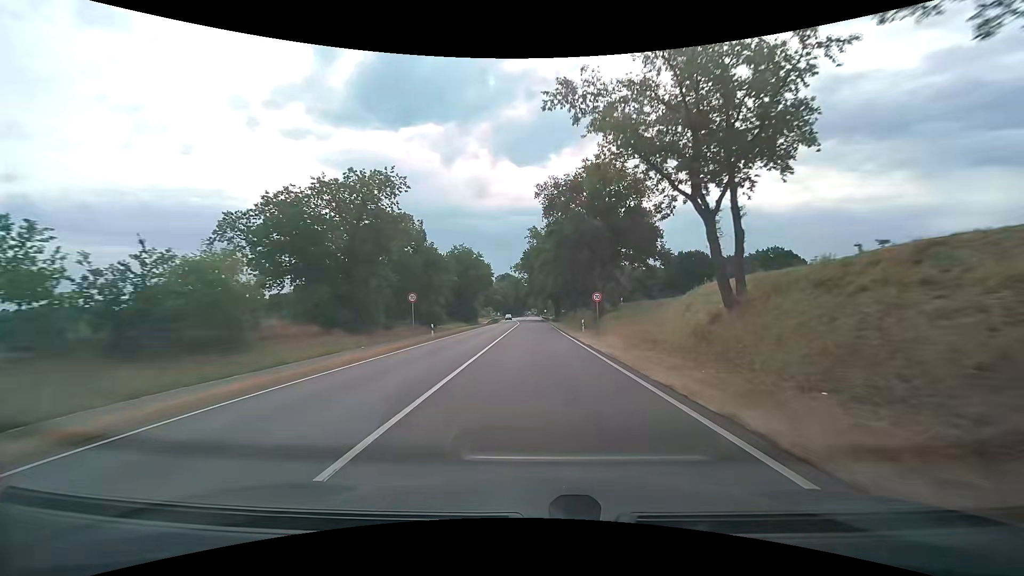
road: secondary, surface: asphalt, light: Day
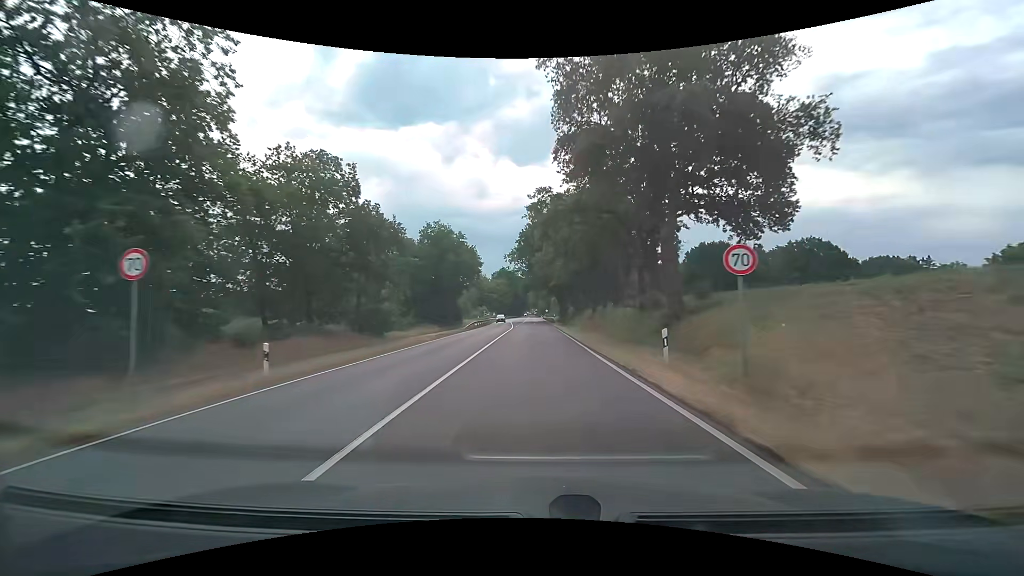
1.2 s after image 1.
(-0.1, +21.7) m; 0°
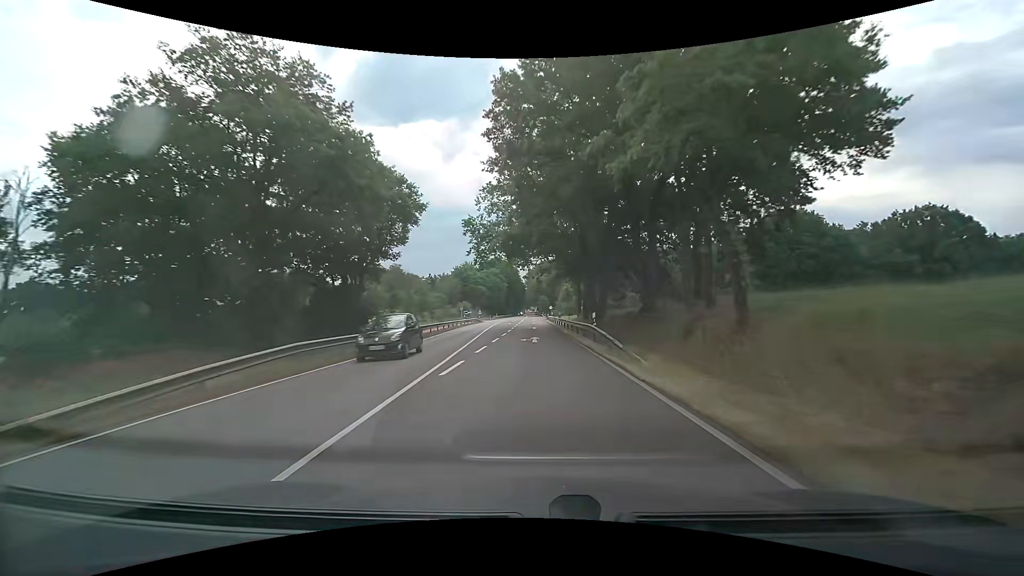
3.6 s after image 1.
(0.0, +43.6) m; 0°
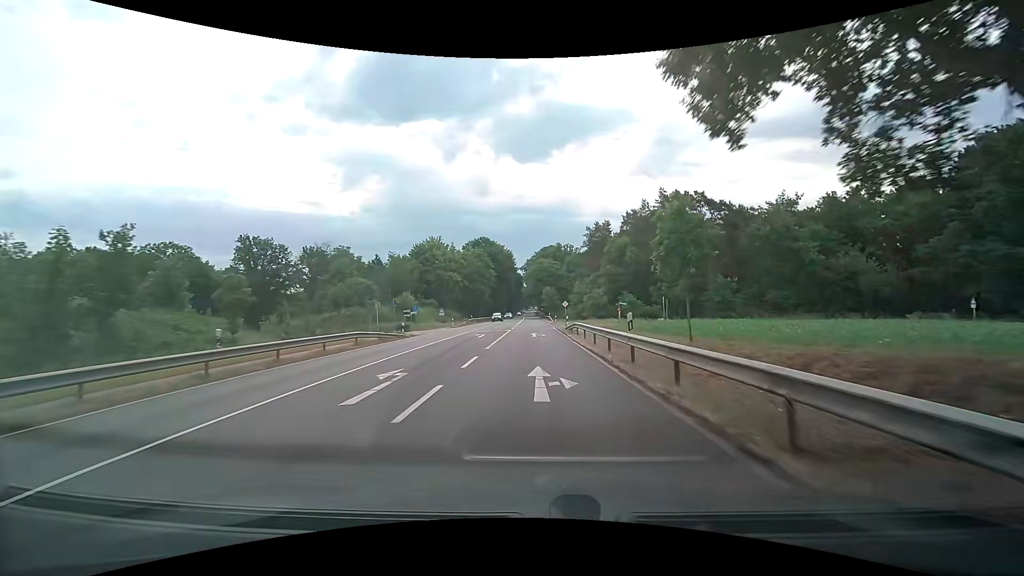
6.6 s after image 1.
(-0.1, +52.7) m; 0°
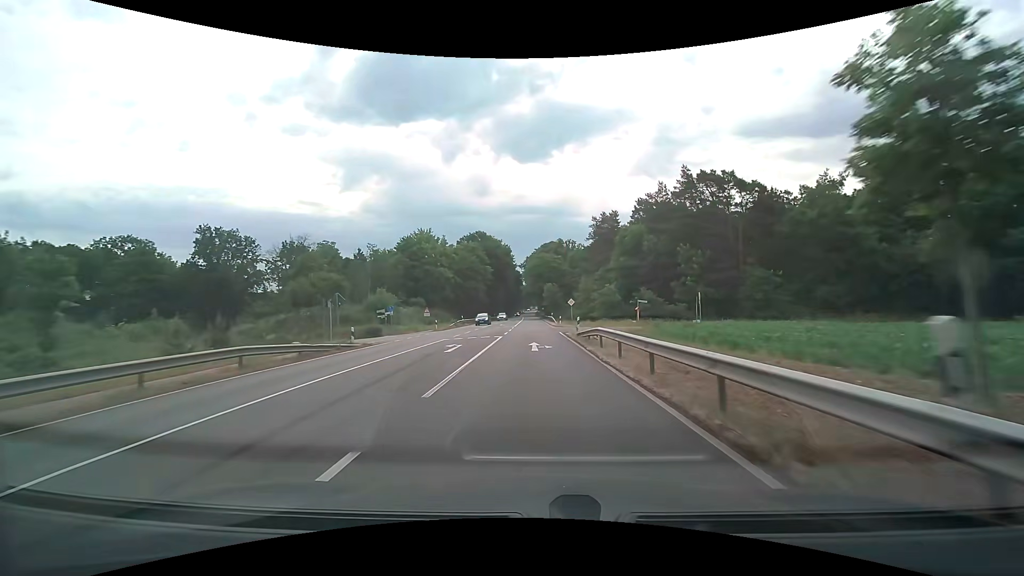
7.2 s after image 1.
(0.0, +10.3) m; 0°
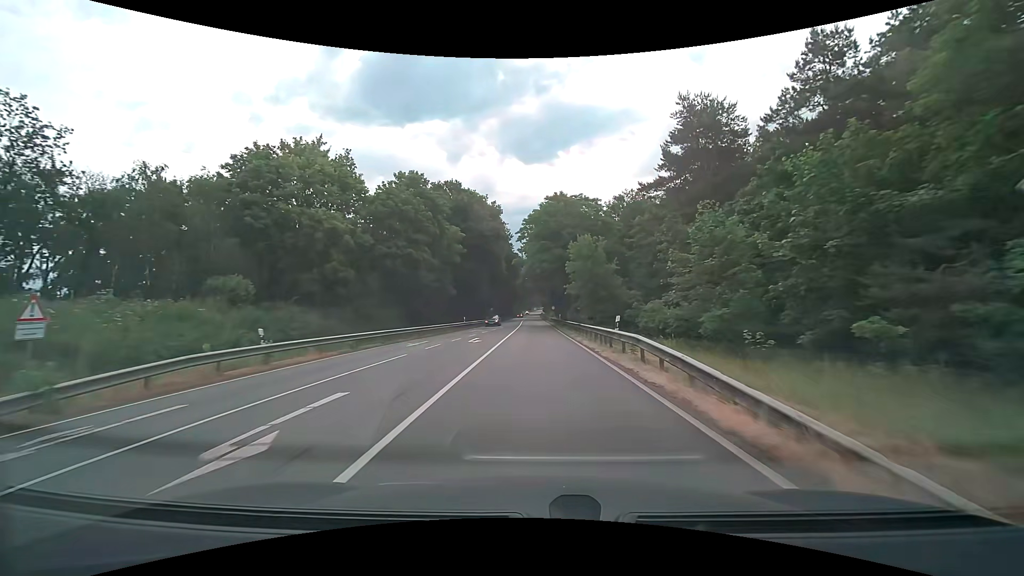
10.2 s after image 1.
(-0.4, +50.7) m; -1°
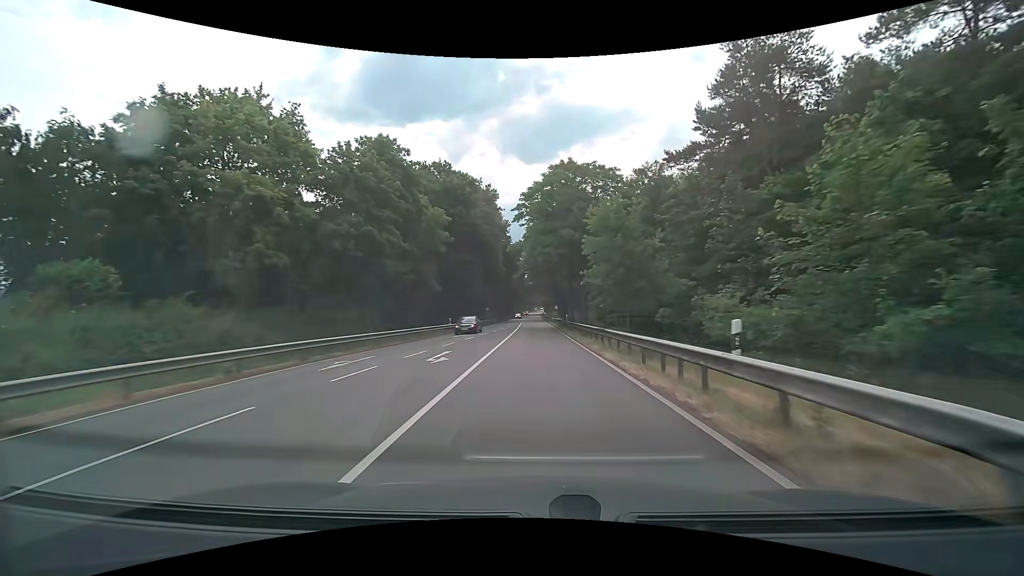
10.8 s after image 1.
(0.0, +10.1) m; 0°
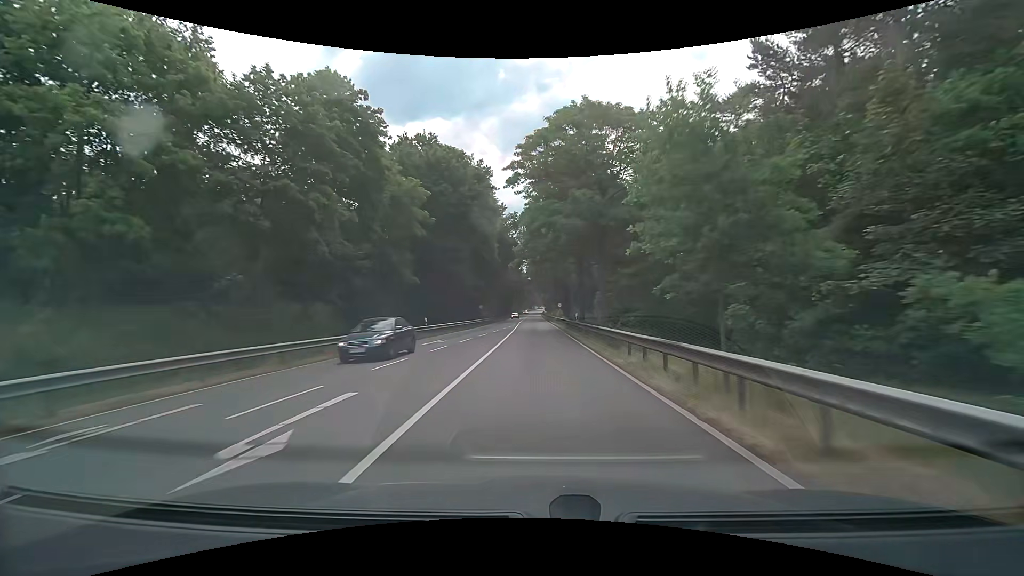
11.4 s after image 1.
(0.0, +10.1) m; 0°
